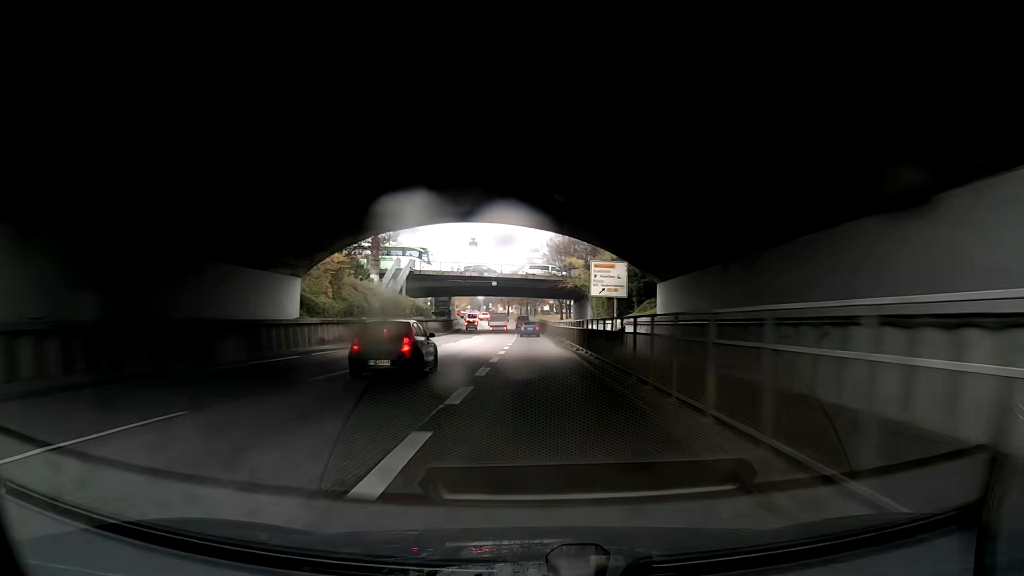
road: trunk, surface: asphalt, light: Day
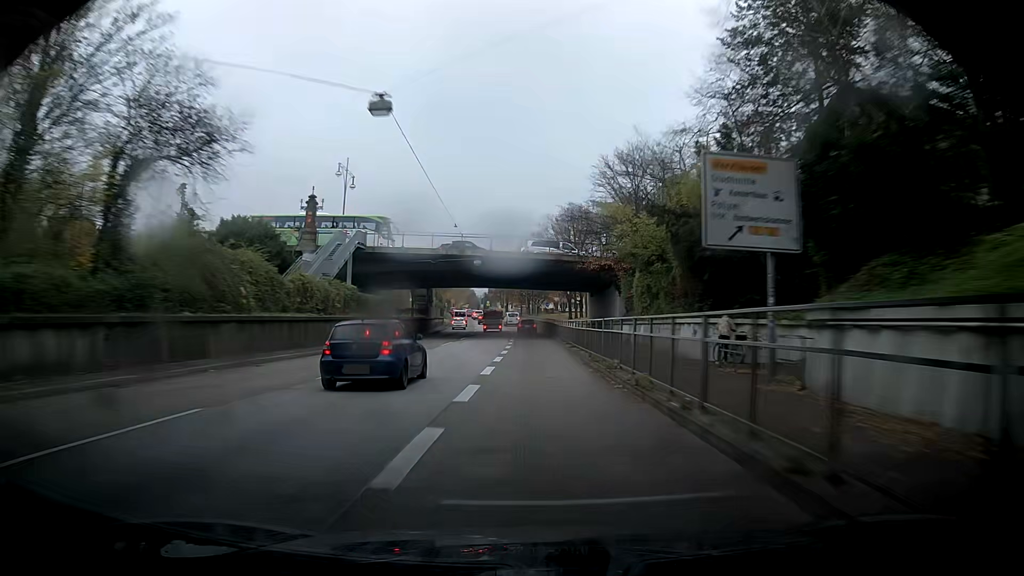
(-0.2, +23.7) m; +1°
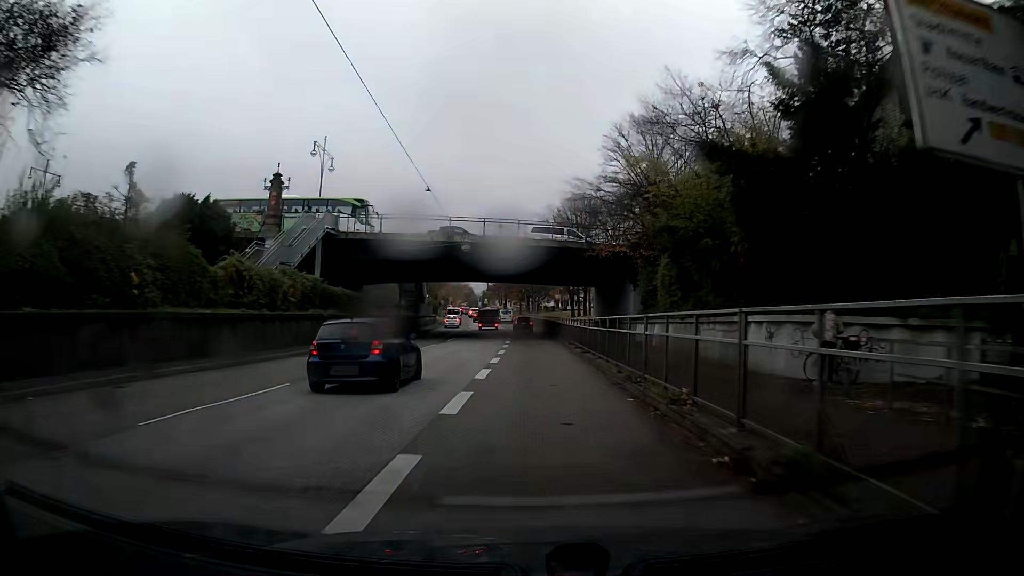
(+0.1, +7.7) m; 0°
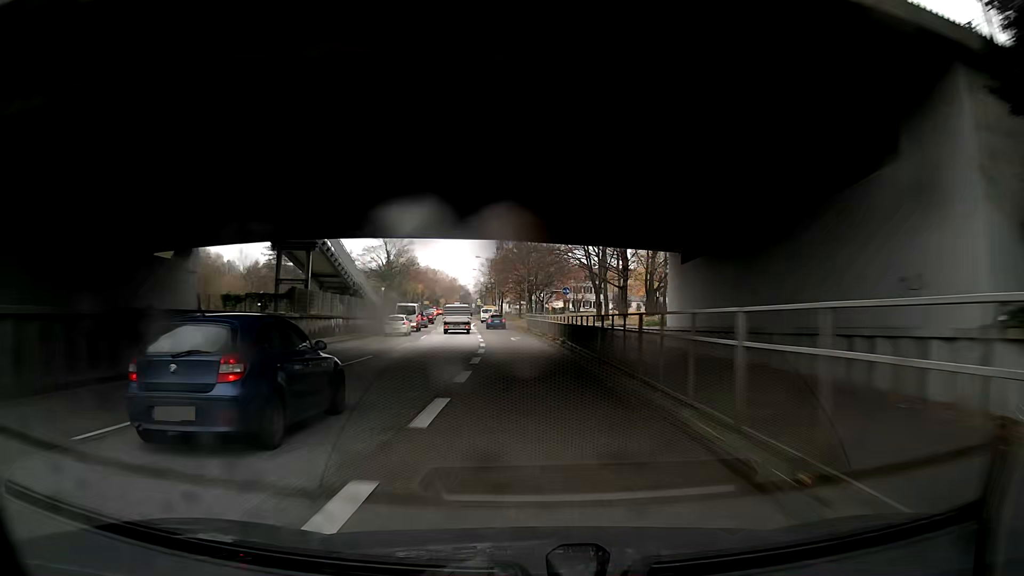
(-0.5, +37.3) m; -1°
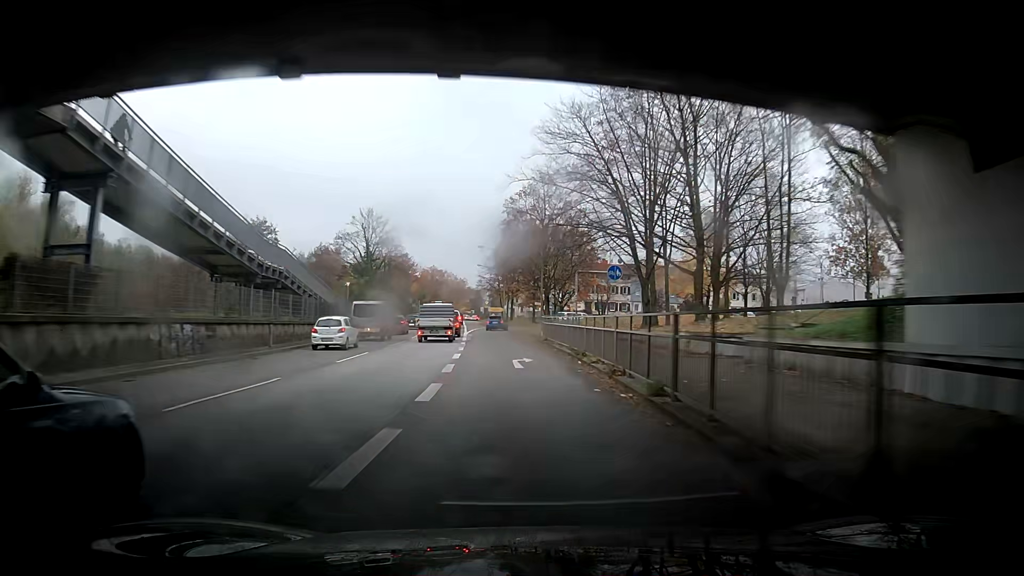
(-0.2, +21.1) m; -1°
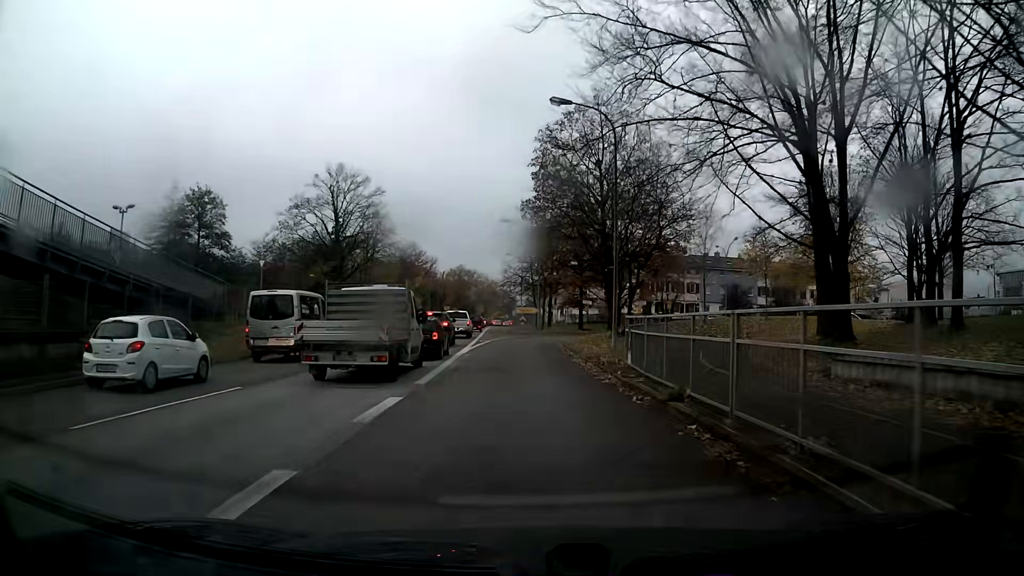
(-0.8, +26.5) m; -3°
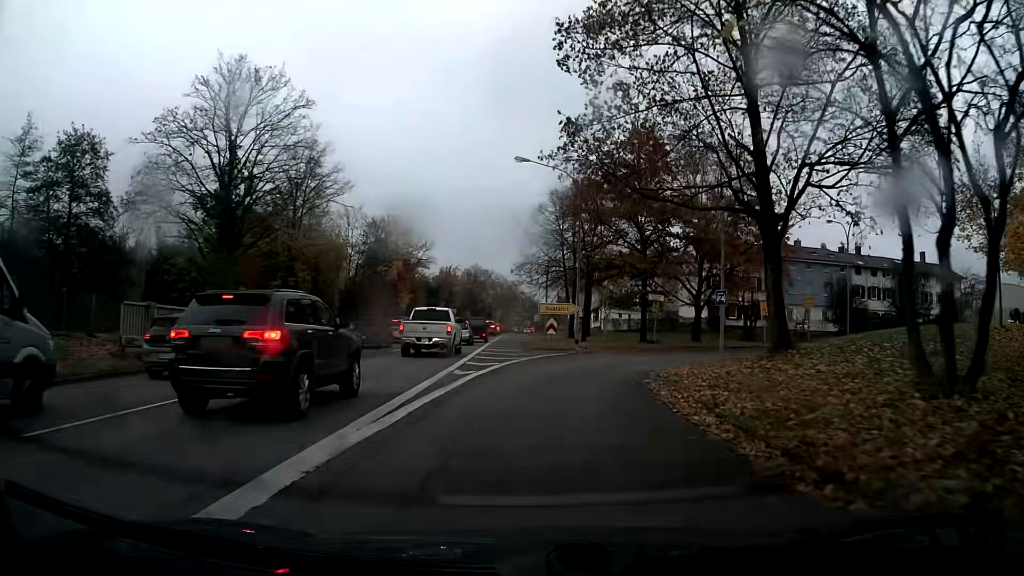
(-0.4, +24.7) m; -1°
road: trunk_link
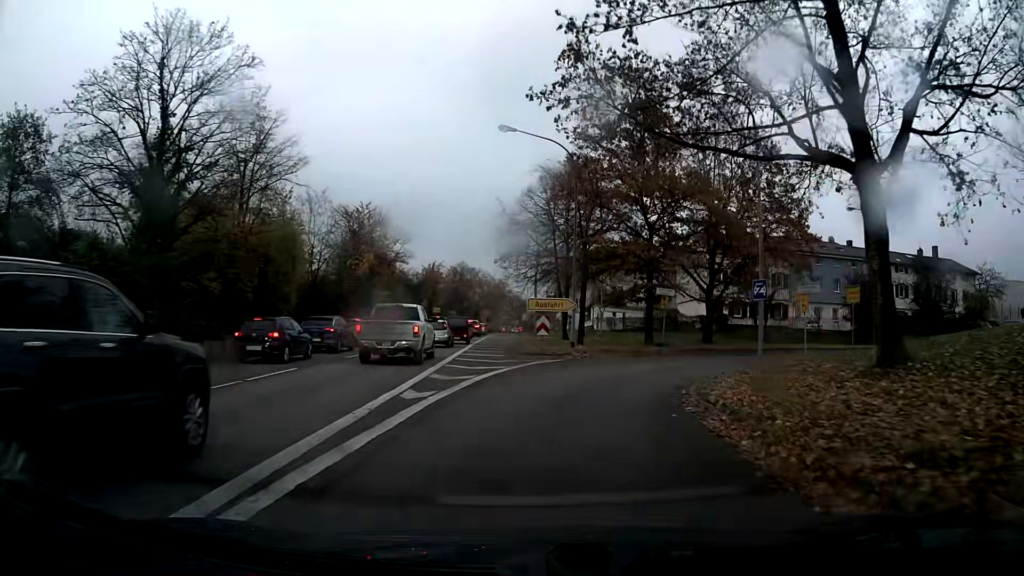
(+0.1, +5.8) m; +2°
